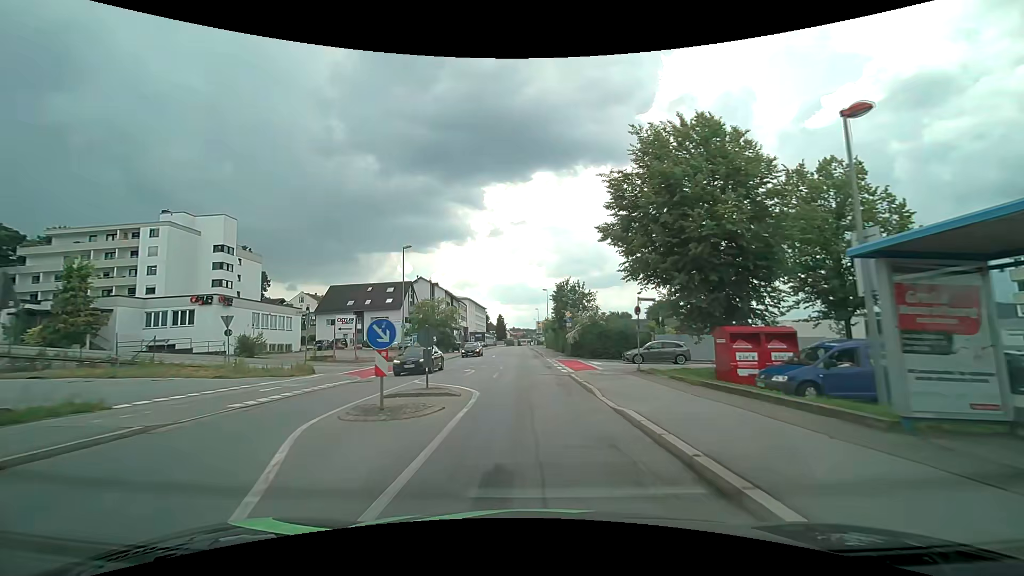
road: tertiary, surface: asphalt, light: Day
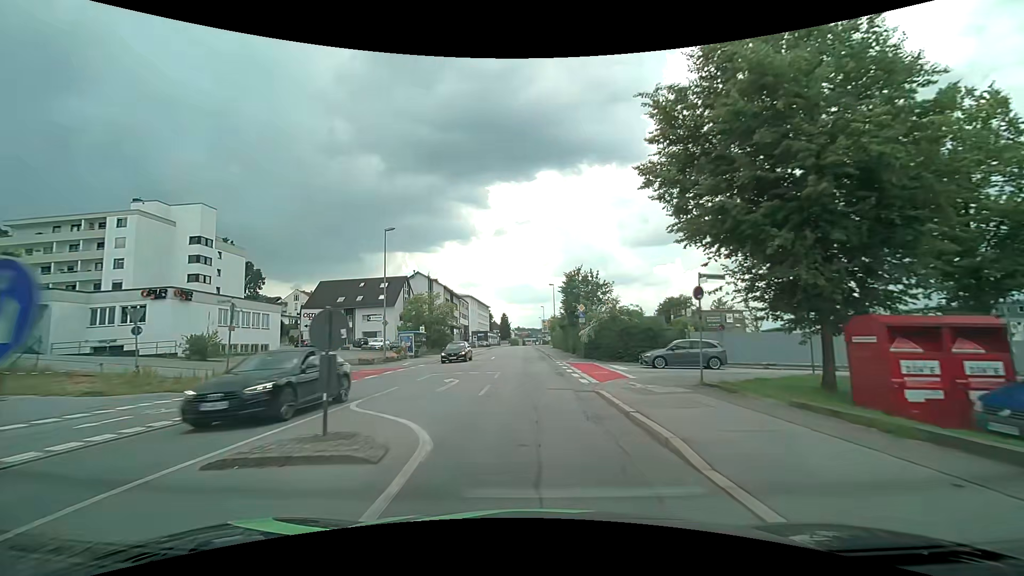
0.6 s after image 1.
(0.0, +7.2) m; -1°
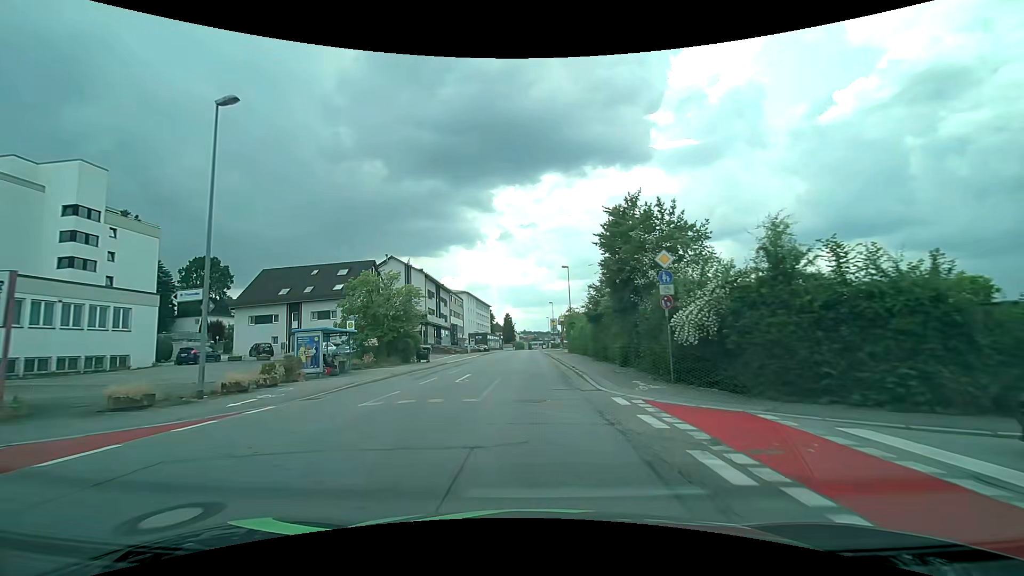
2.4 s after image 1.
(0.0, +21.4) m; 0°
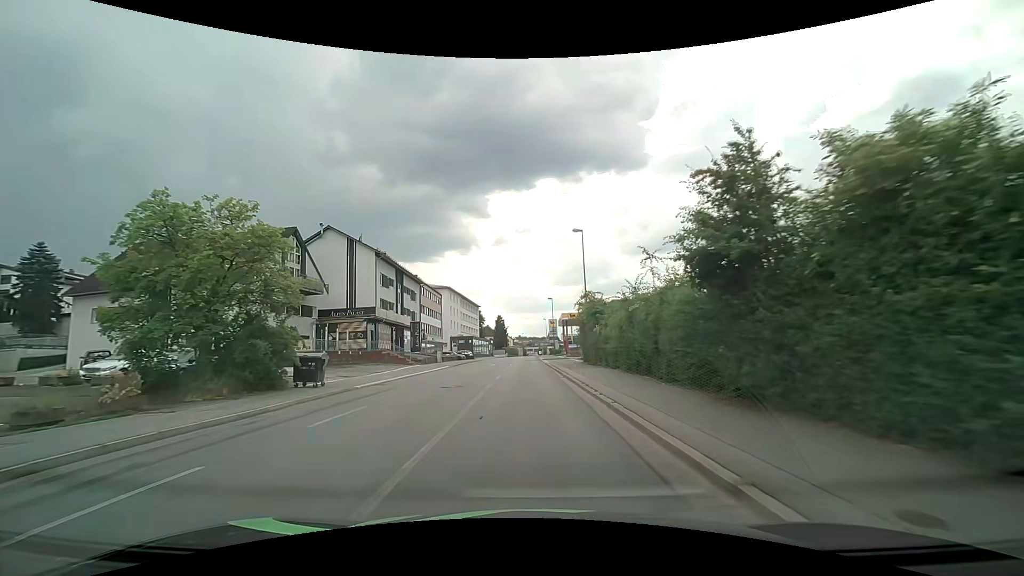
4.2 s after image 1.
(0.0, +21.4) m; 0°
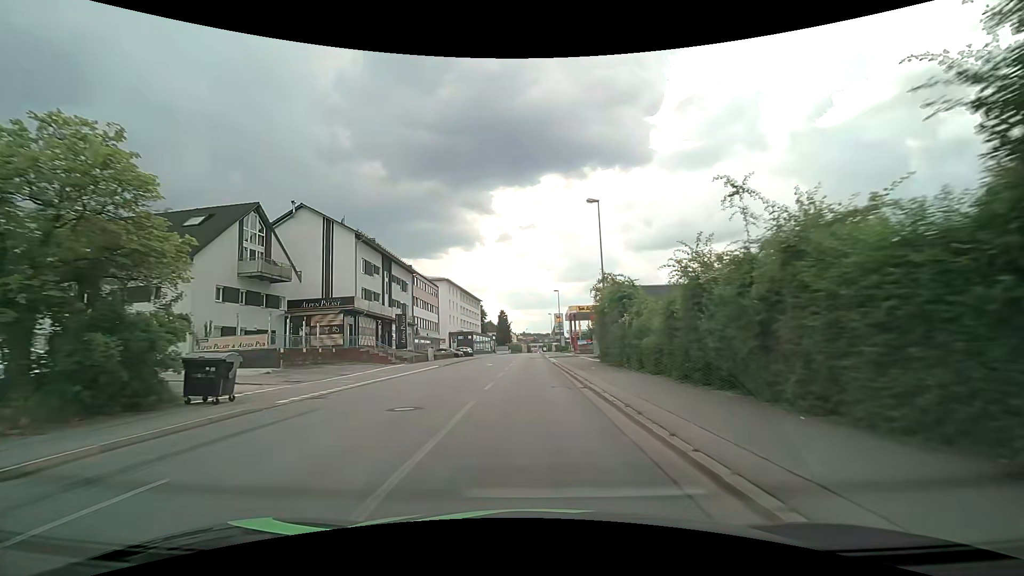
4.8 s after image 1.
(+0.1, +7.1) m; 0°
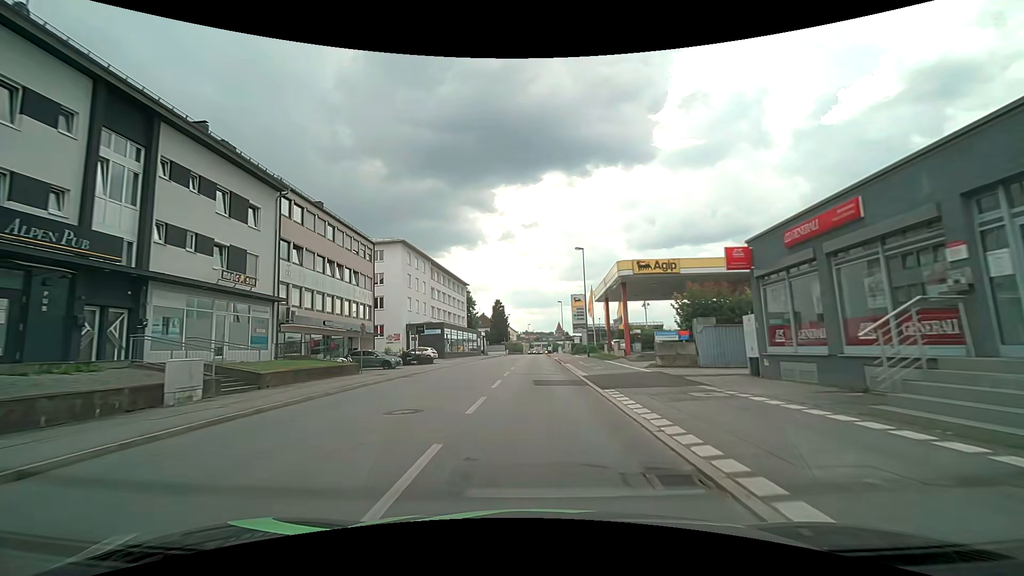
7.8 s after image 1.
(-0.1, +35.6) m; 0°
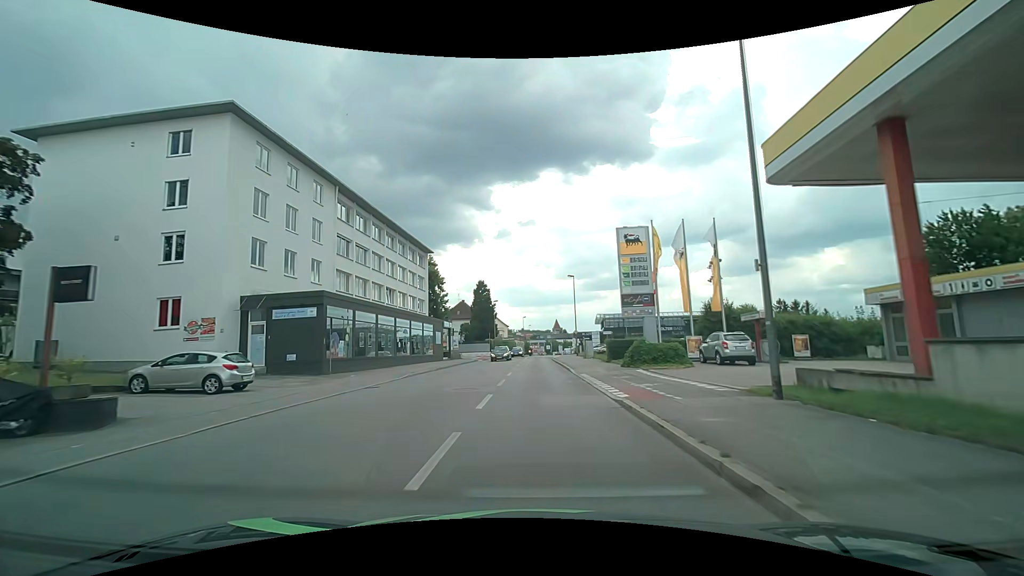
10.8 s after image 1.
(+0.2, +35.4) m; +1°
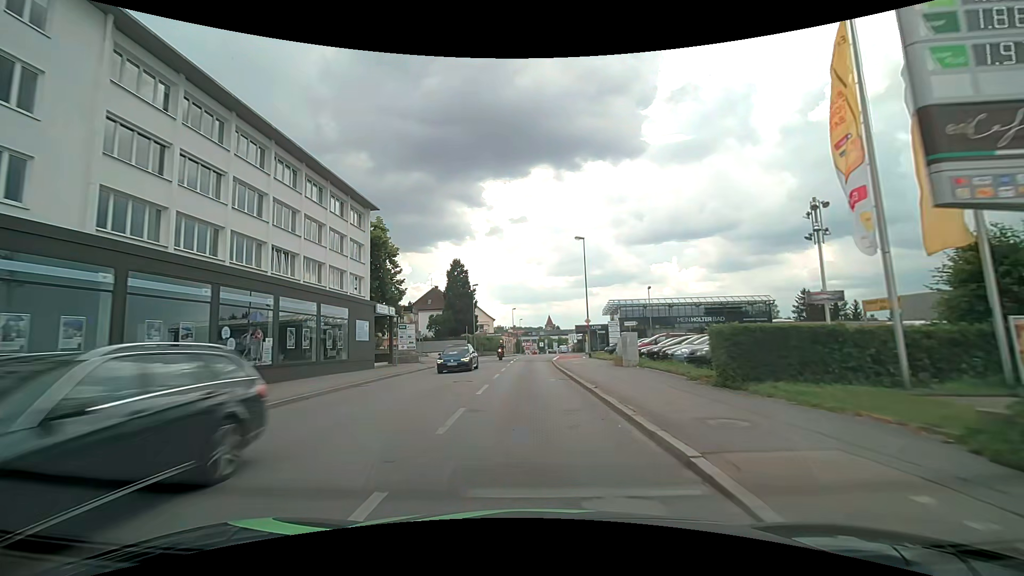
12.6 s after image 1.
(+0.2, +21.3) m; +1°
